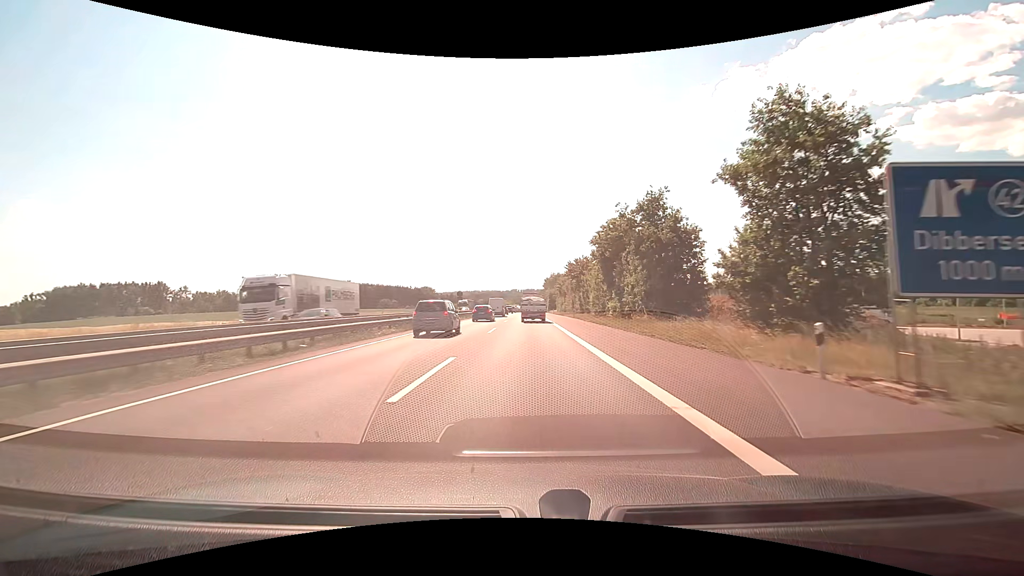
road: motorway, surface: asphalt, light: Day
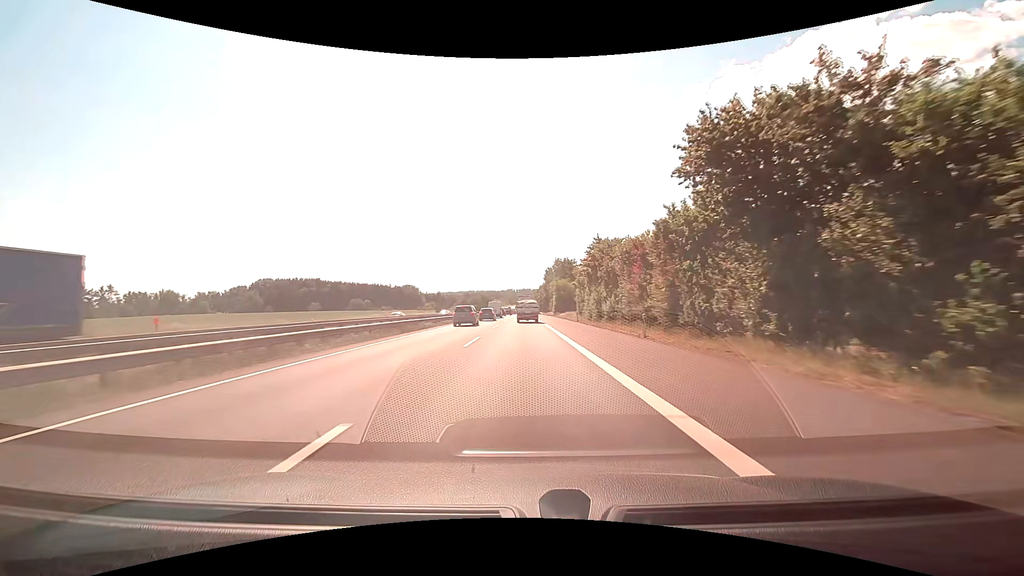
(+0.3, +60.8) m; 0°
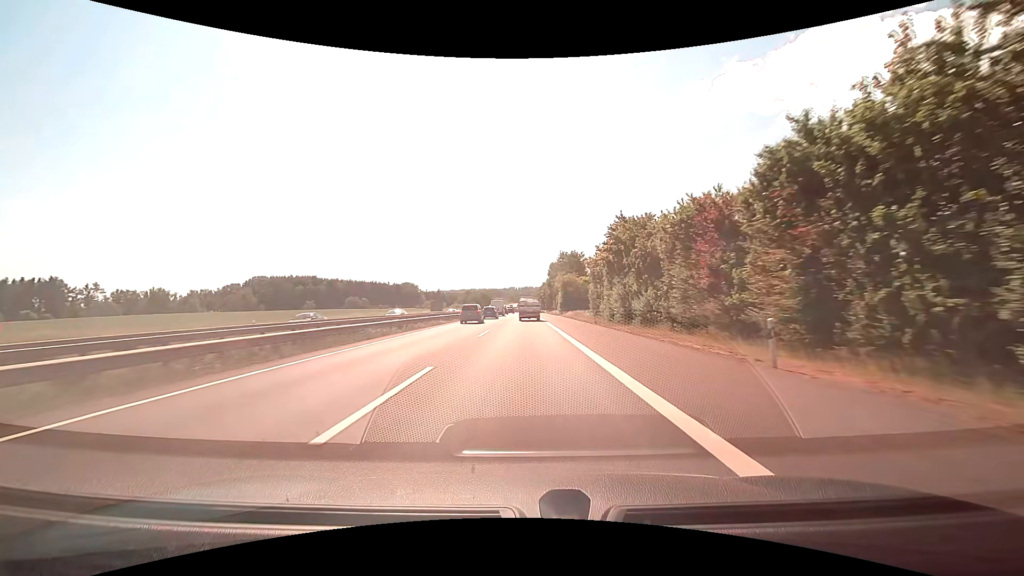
(0.0, +12.6) m; 0°
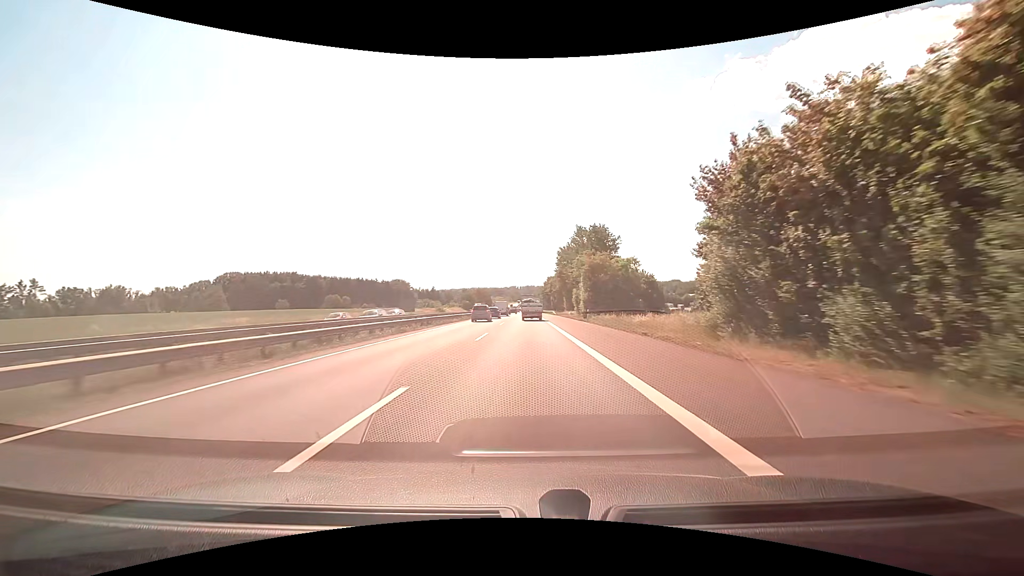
(-0.1, +38.5) m; 0°
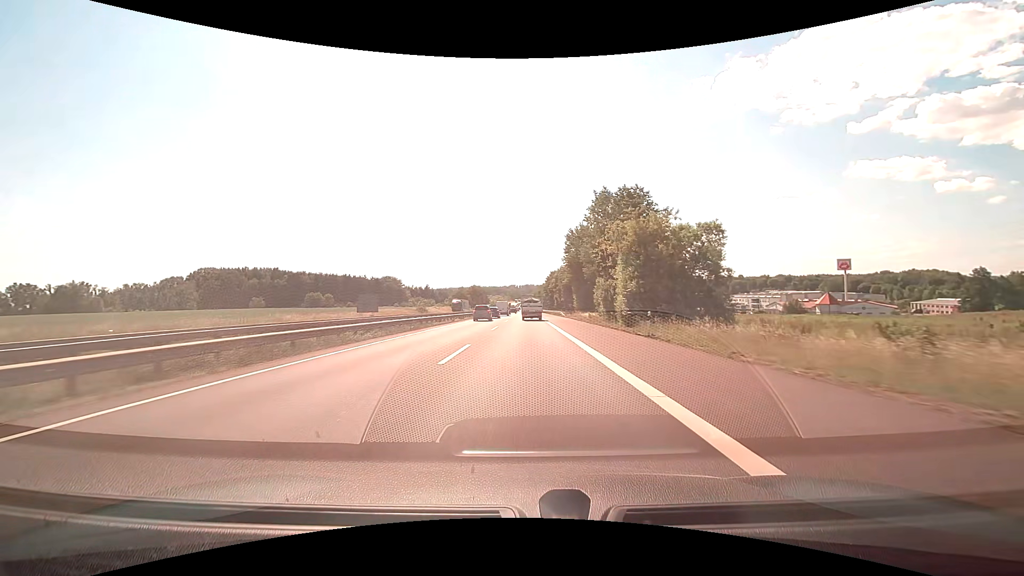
(+0.1, +26.3) m; 0°
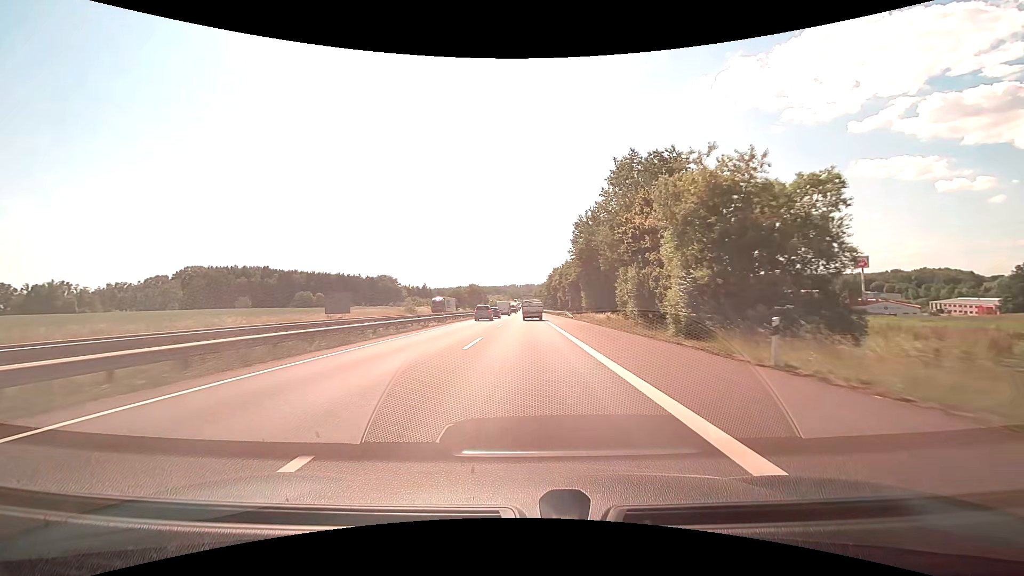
(0.0, +13.3) m; 0°
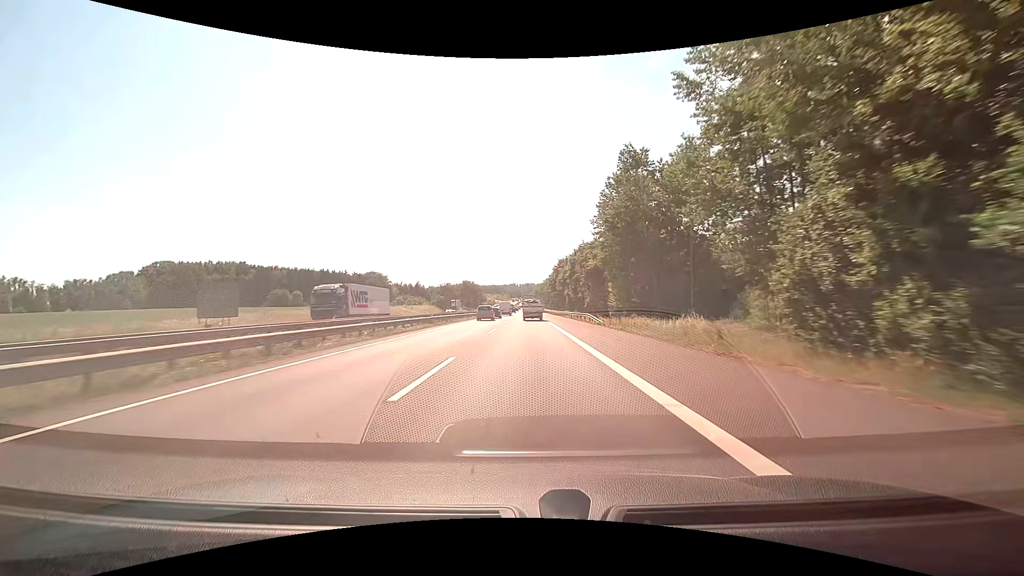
(0.0, +26.7) m; 0°
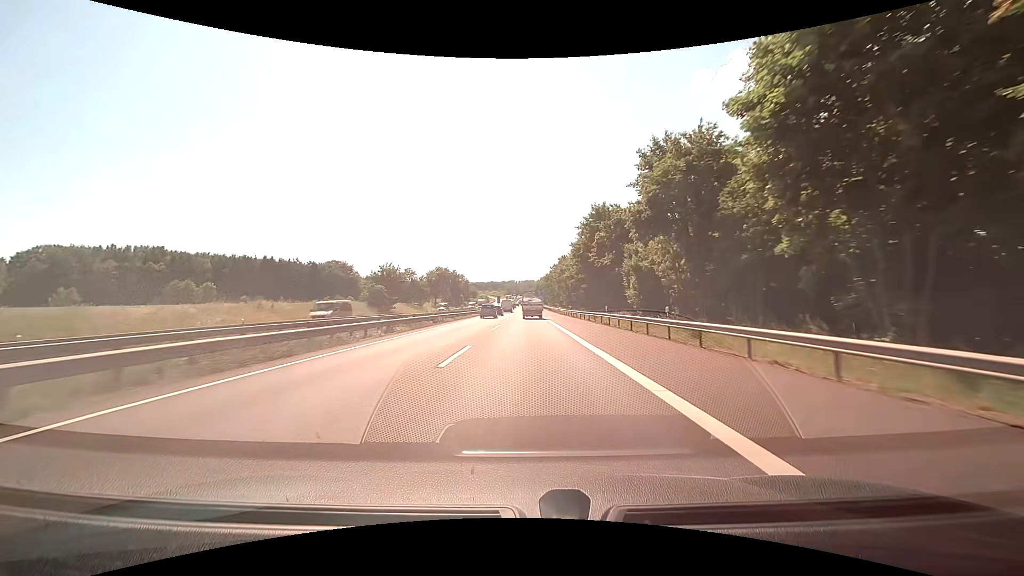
(0.0, +67.8) m; 0°
(0, +10) (0, +20) (0, +30) (0, +40) (0, +50) (0, +60) (0, +70) (0, +80) (0, +90) (0, +100) m
